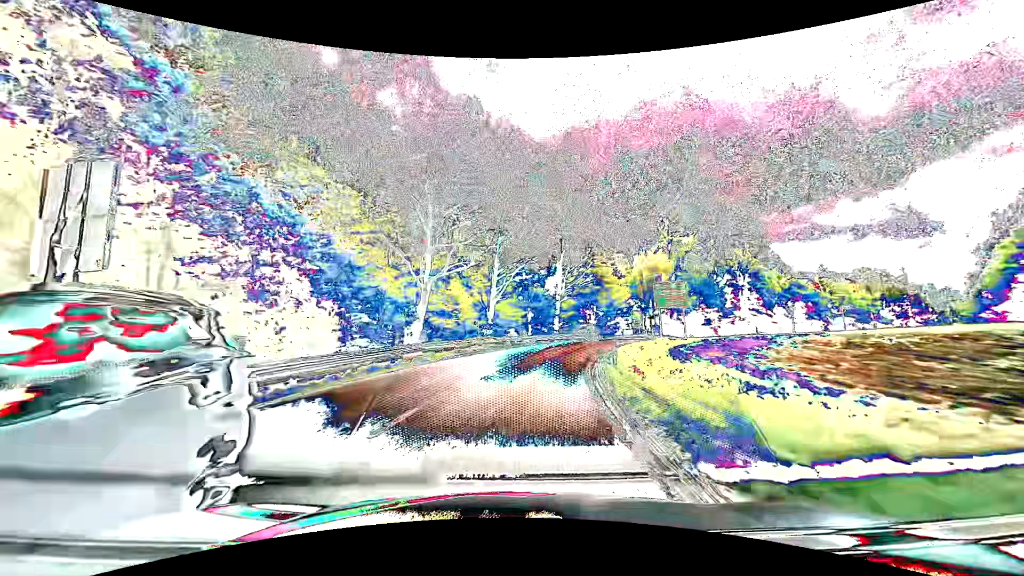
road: secondary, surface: asphalt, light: Day
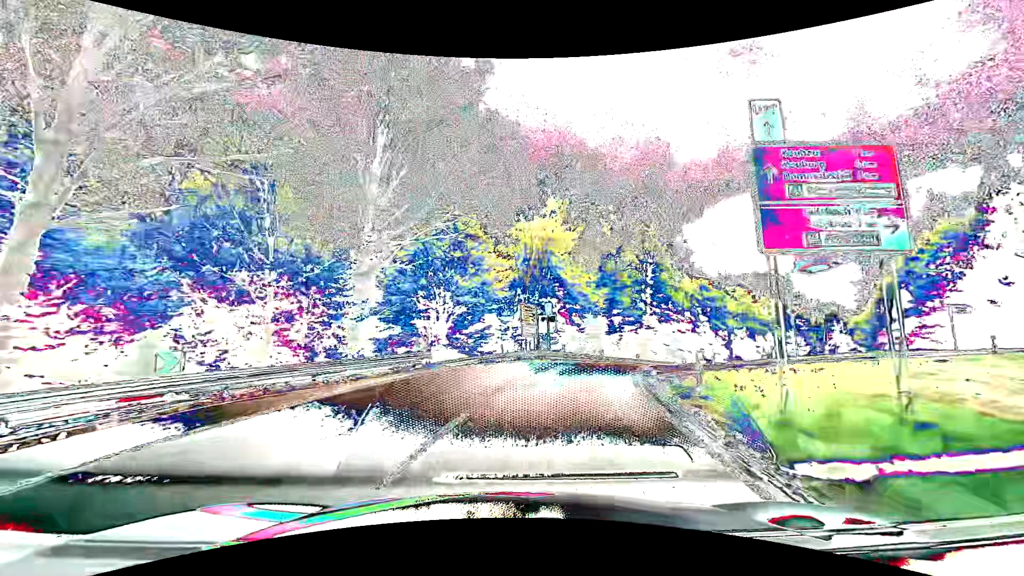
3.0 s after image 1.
(+5.2, +34.6) m; +18°
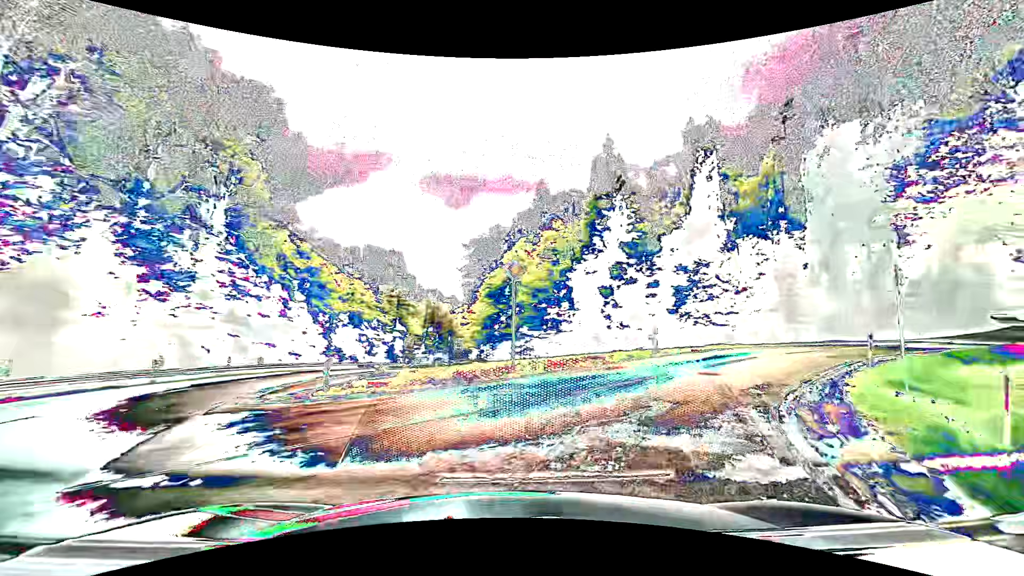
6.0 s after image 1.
(+7.4, +24.4) m; +44°
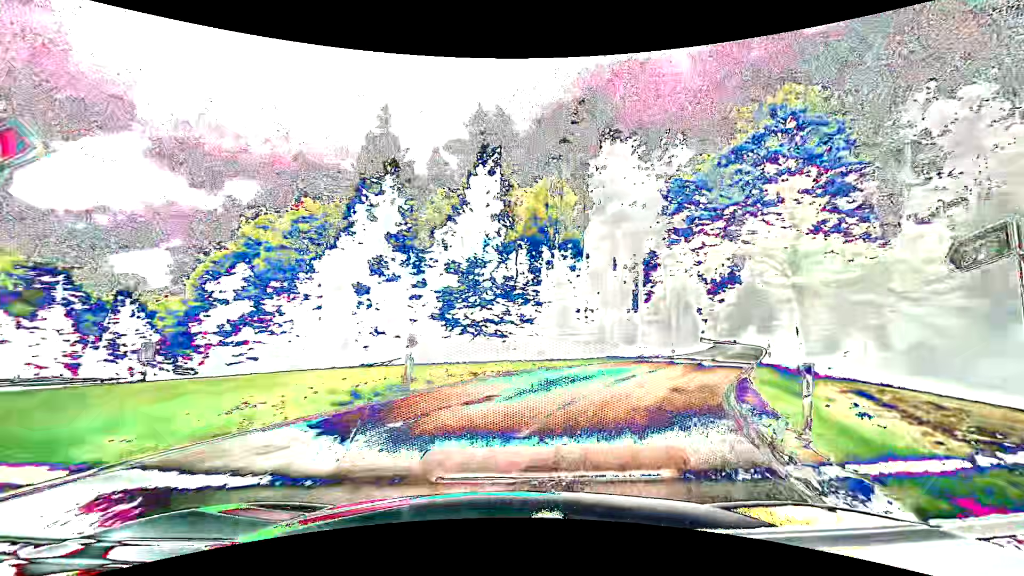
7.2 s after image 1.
(+2.2, +9.9) m; +26°
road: tertiary
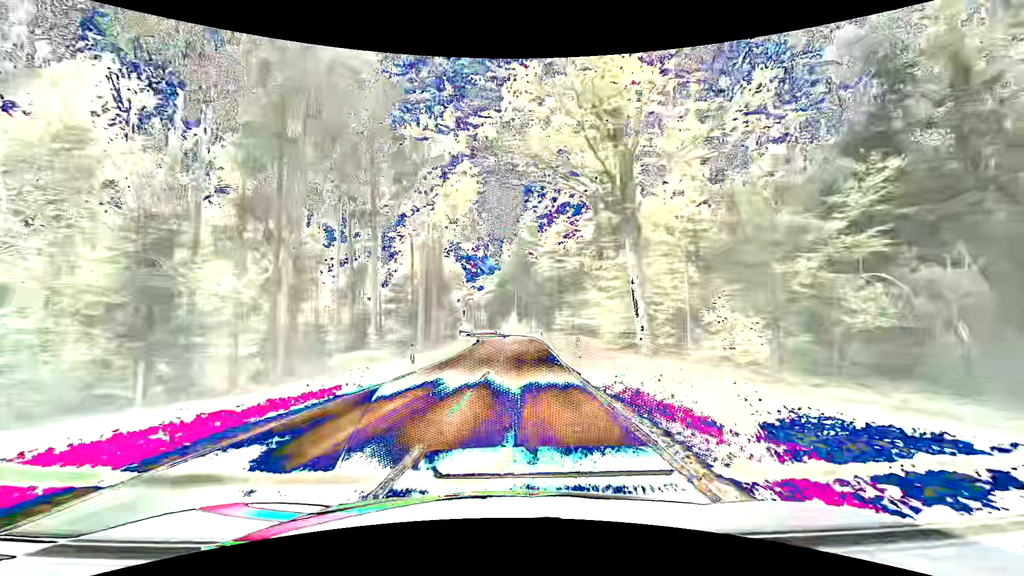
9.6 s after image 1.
(+7.1, +20.8) m; +27°
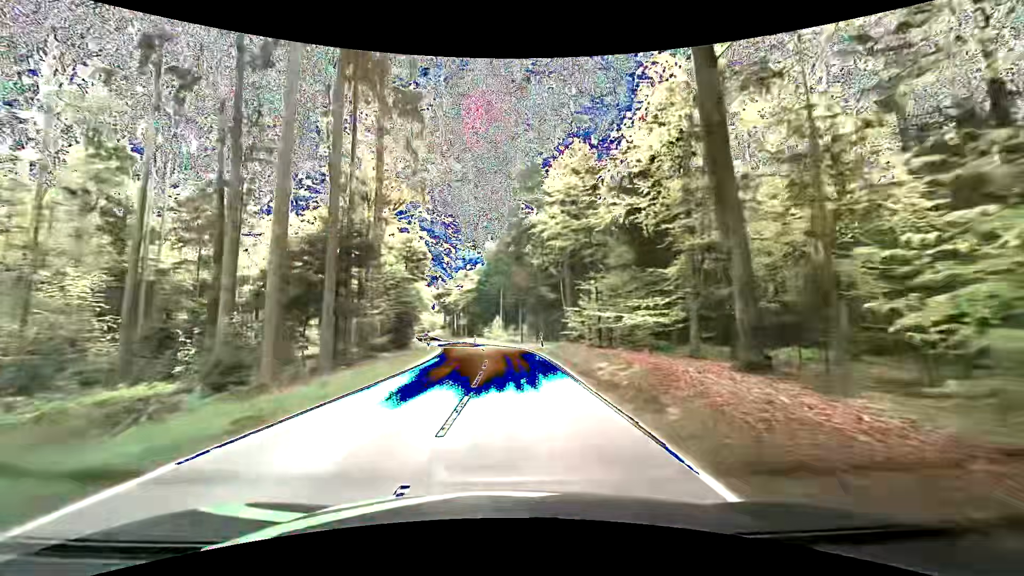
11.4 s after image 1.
(+0.4, +20.1) m; +3°
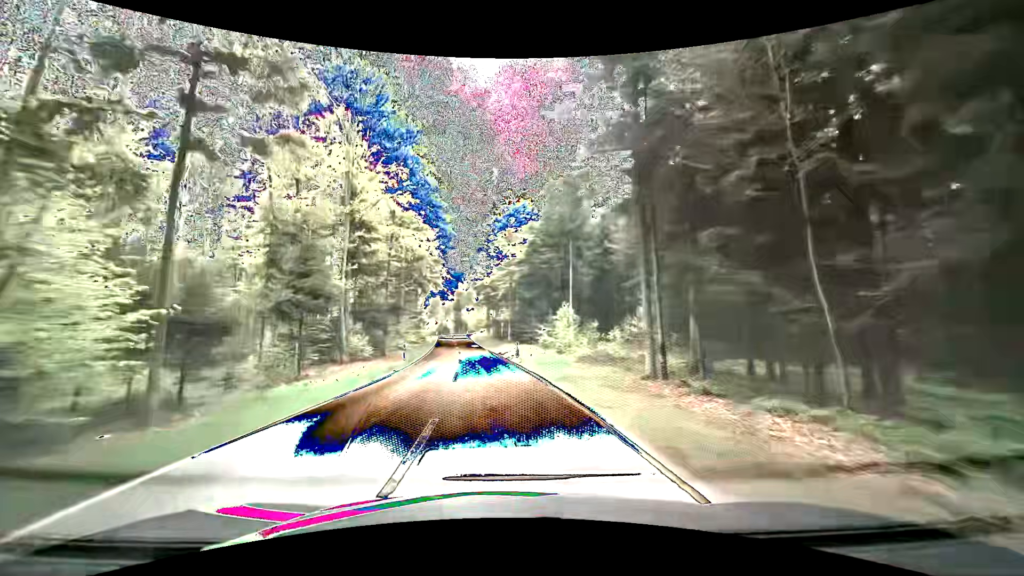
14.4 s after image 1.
(-1.5, +38.5) m; -8°
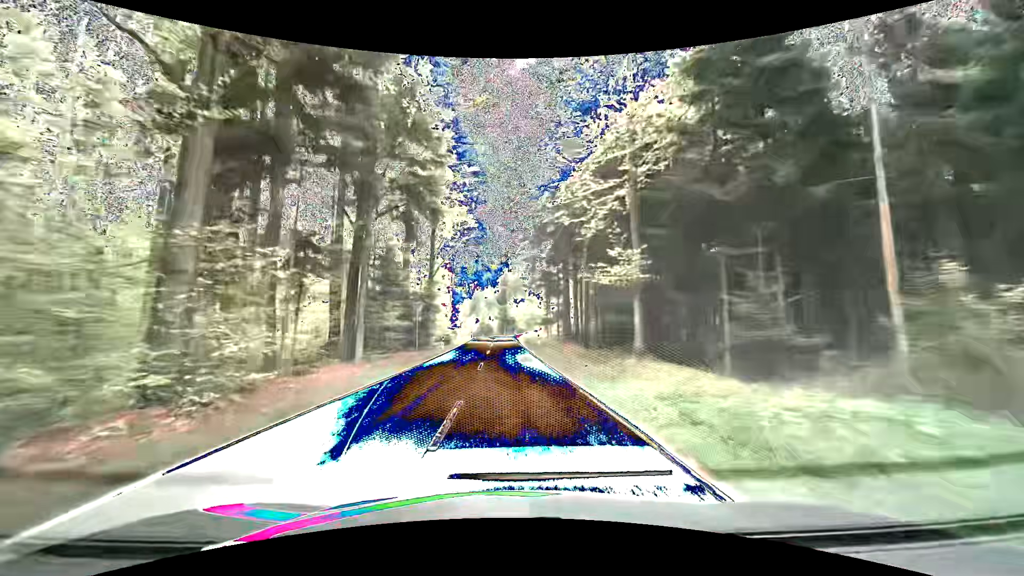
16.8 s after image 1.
(-2.4, +35.0) m; -7°
(0, +10) (0, +20) (0, +30) (+1, +40) (0, +50) (0, +60) (0, +70) (0, +80) (-1, +90) (-3, +100) m
